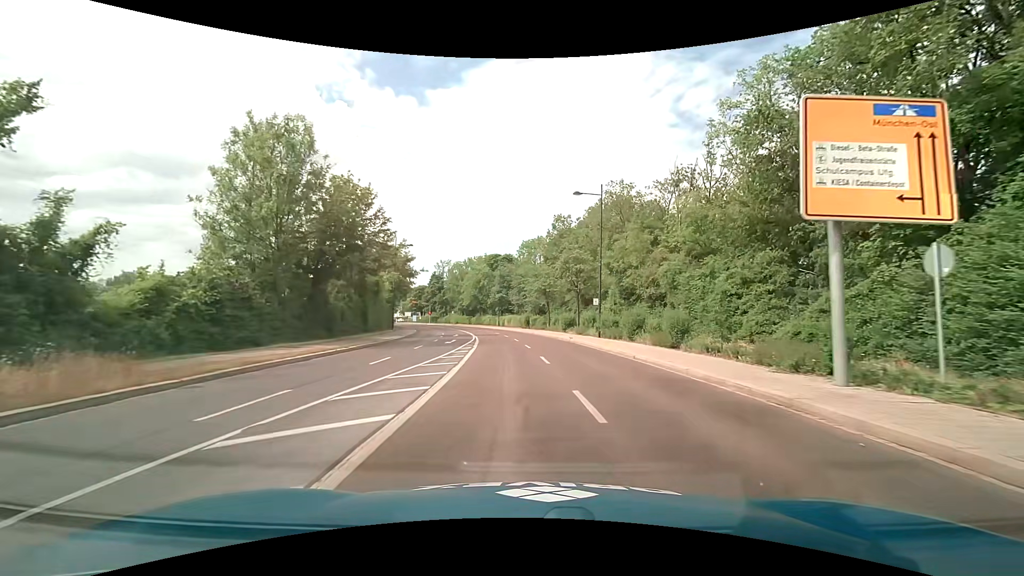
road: secondary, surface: asphalt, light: Day
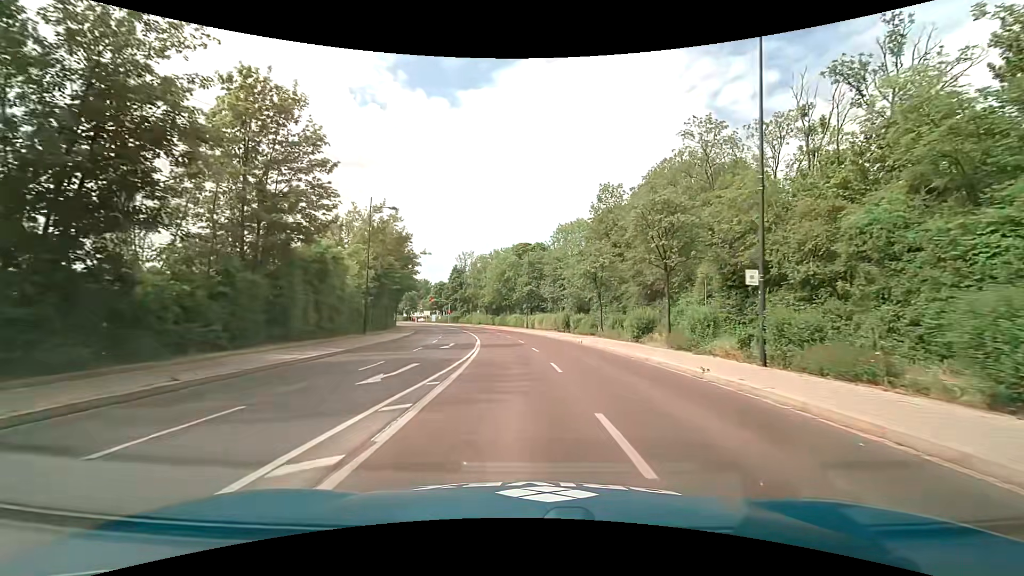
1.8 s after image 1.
(-0.5, +20.3) m; -3°
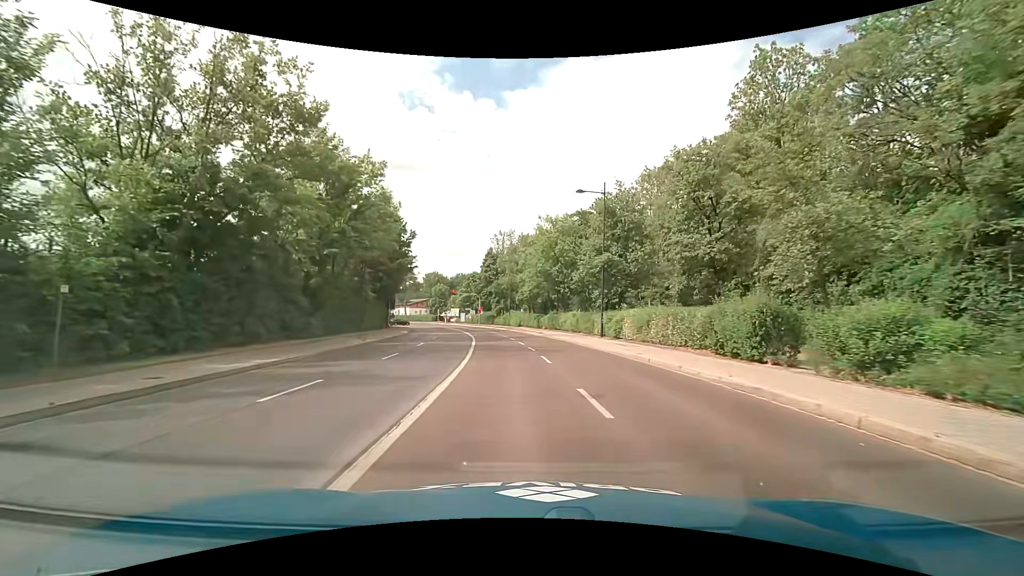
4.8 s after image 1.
(-1.8, +33.3) m; -6°
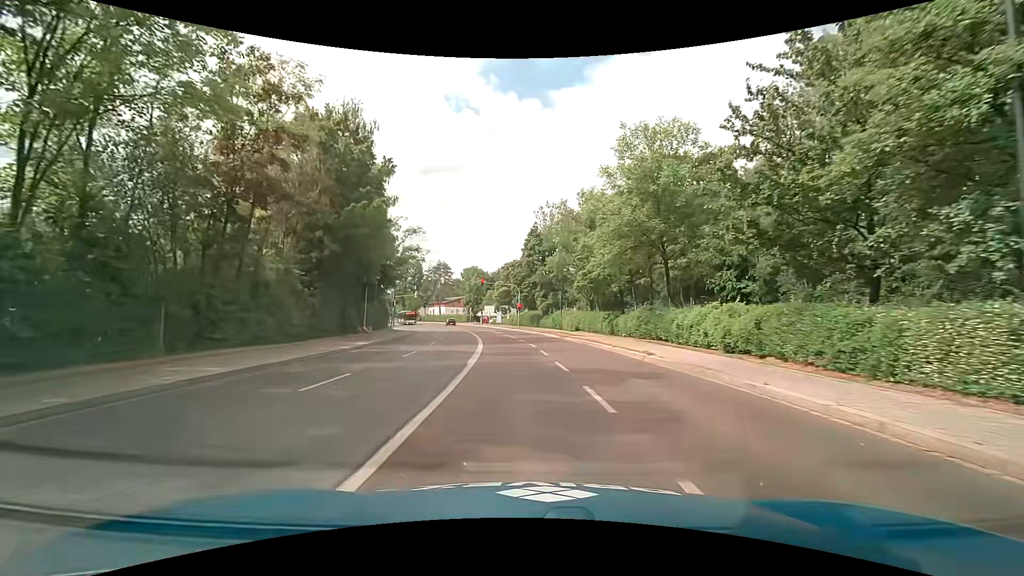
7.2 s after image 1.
(-1.4, +26.5) m; -6°
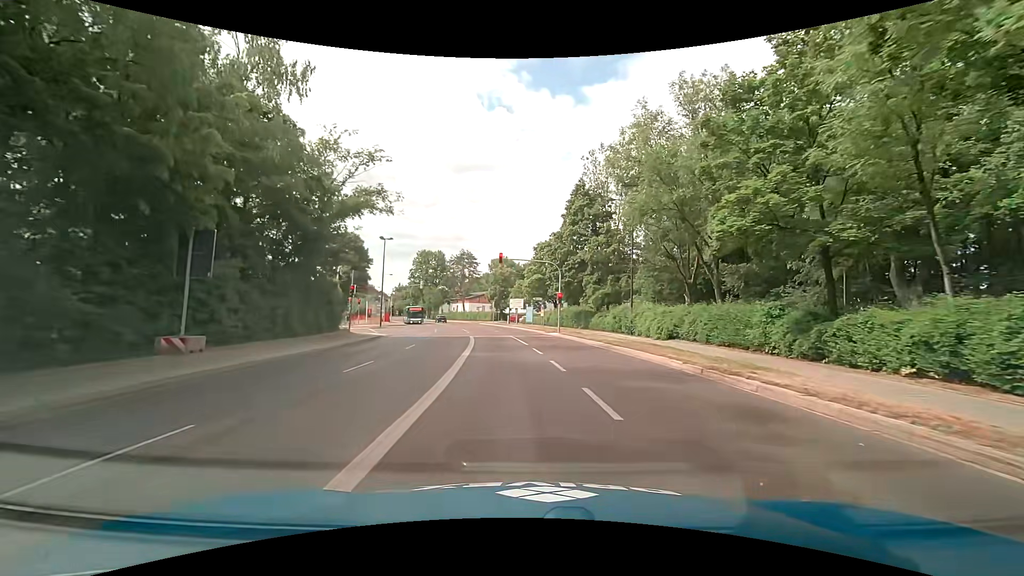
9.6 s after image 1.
(-0.6, +24.5) m; -3°
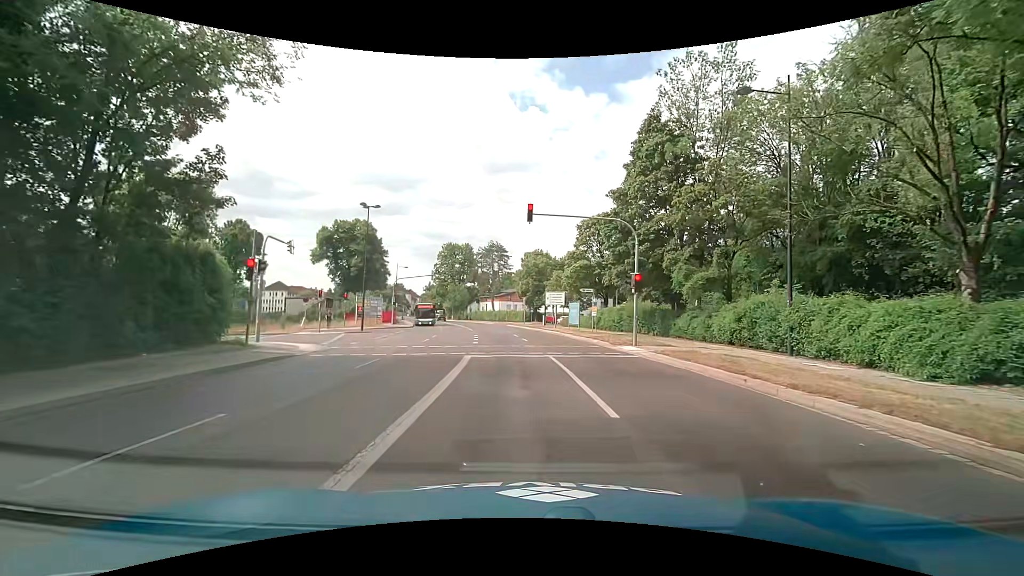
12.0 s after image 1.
(-0.8, +17.4) m; -4°
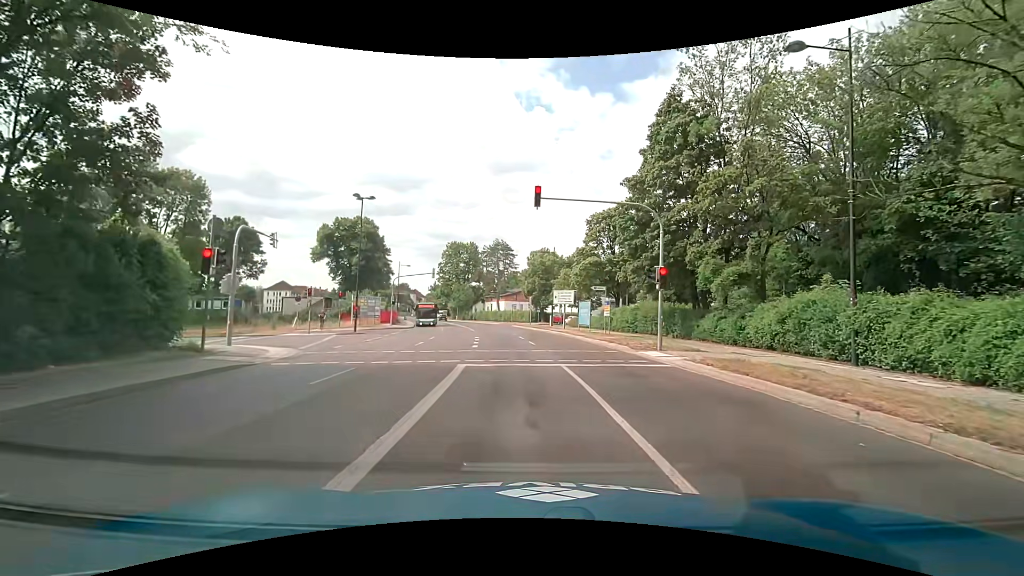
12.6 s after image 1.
(-0.1, +3.1) m; -1°
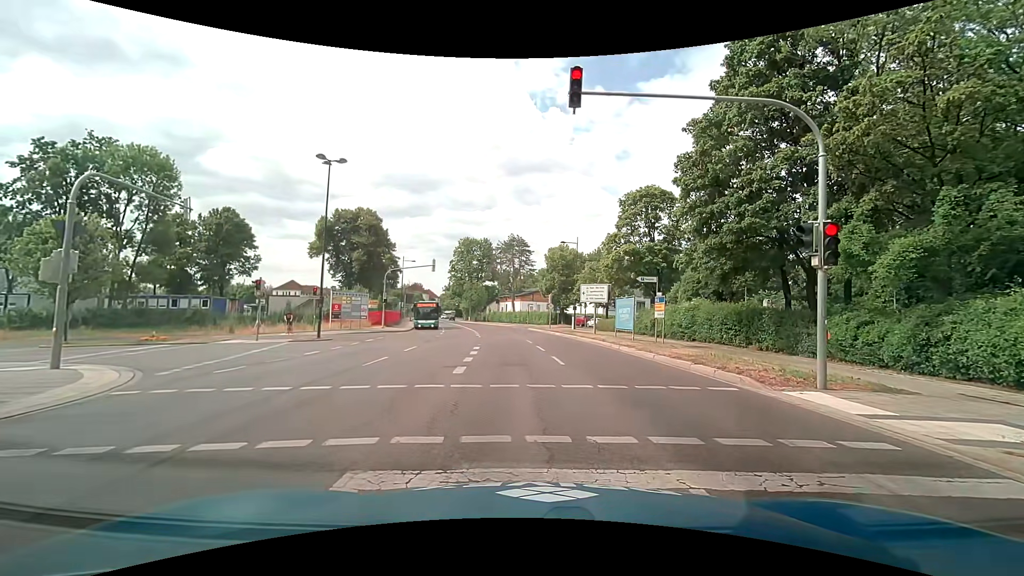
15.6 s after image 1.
(-0.1, +9.3) m; -3°
